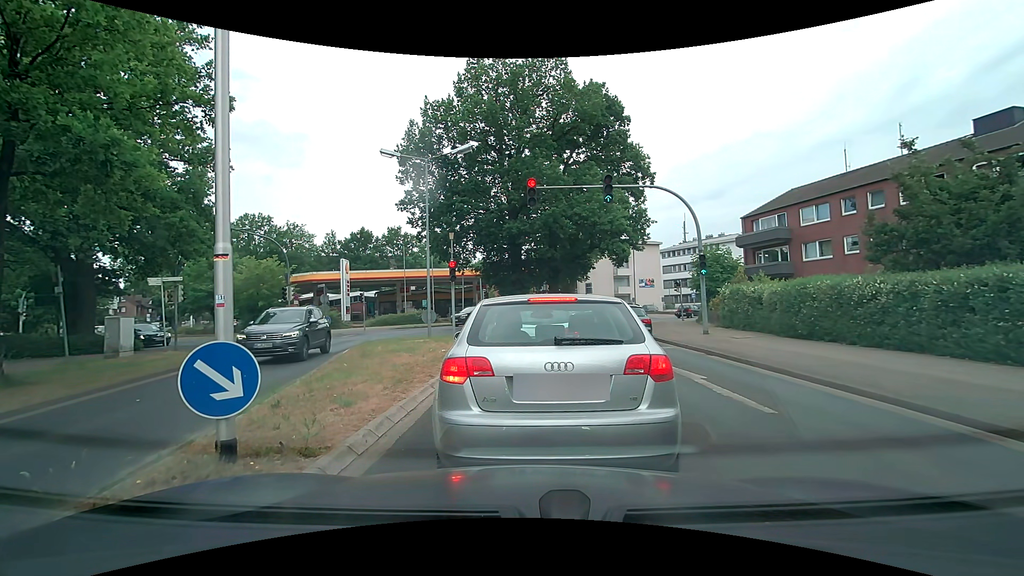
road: tertiary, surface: asphalt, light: Day
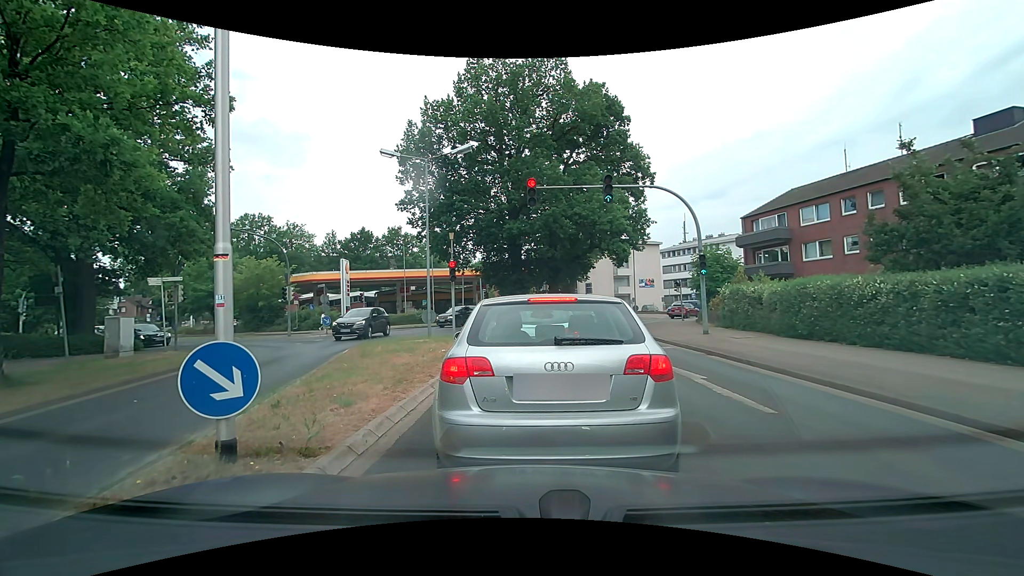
(0.0, 0.0) m; 0°
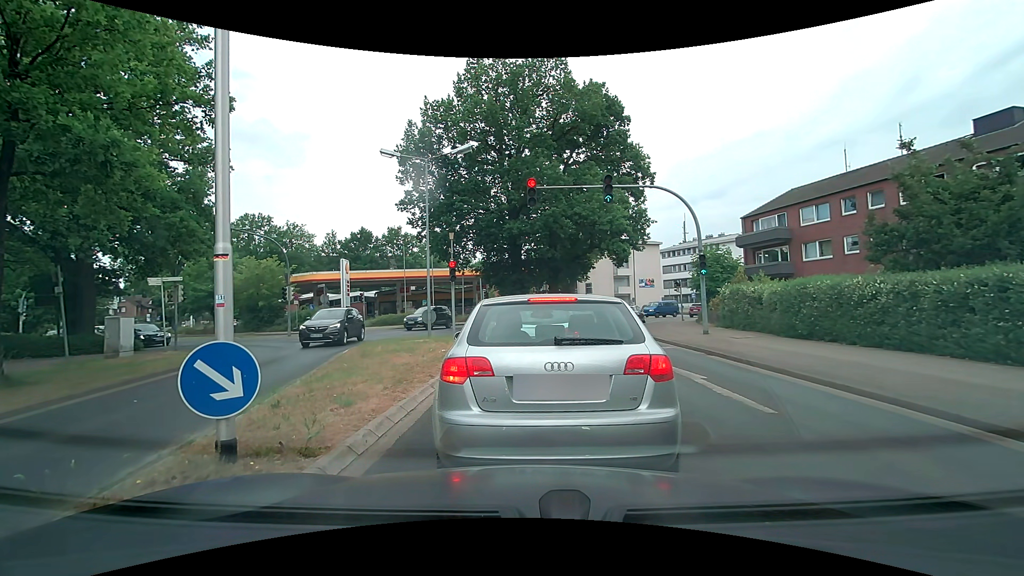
(0.0, 0.0) m; 0°
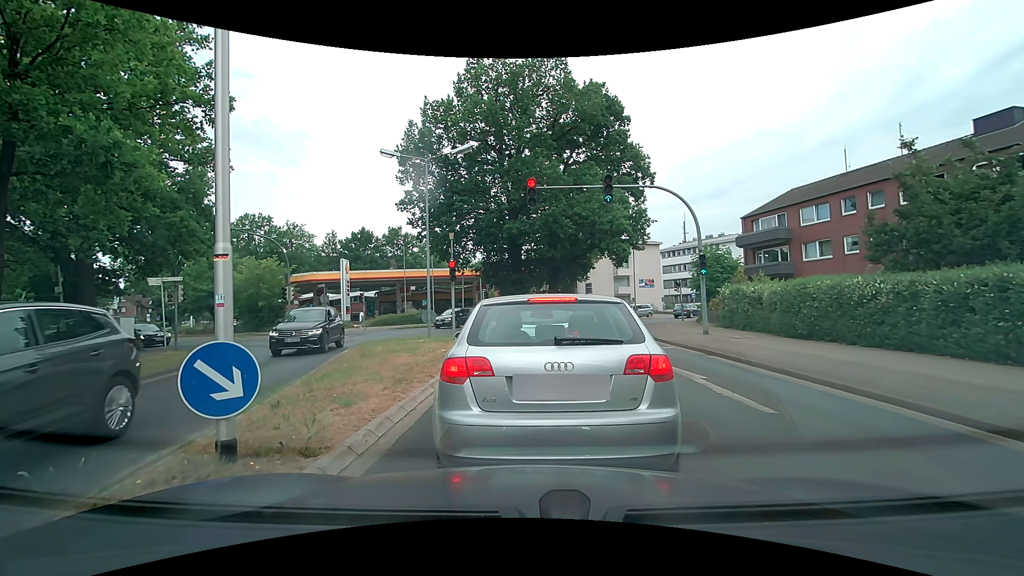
(0.0, 0.0) m; 0°
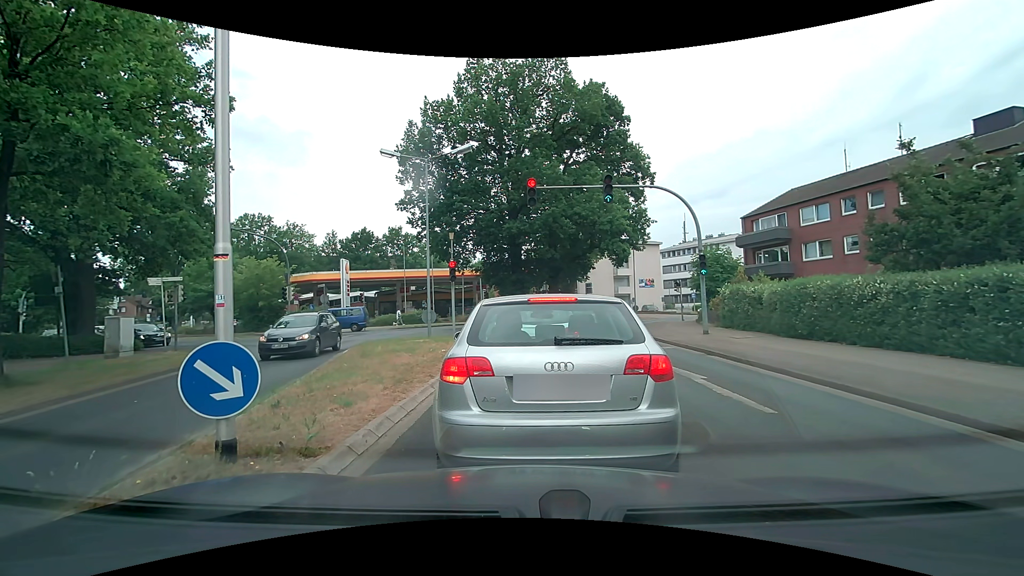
(0.0, 0.0) m; 0°
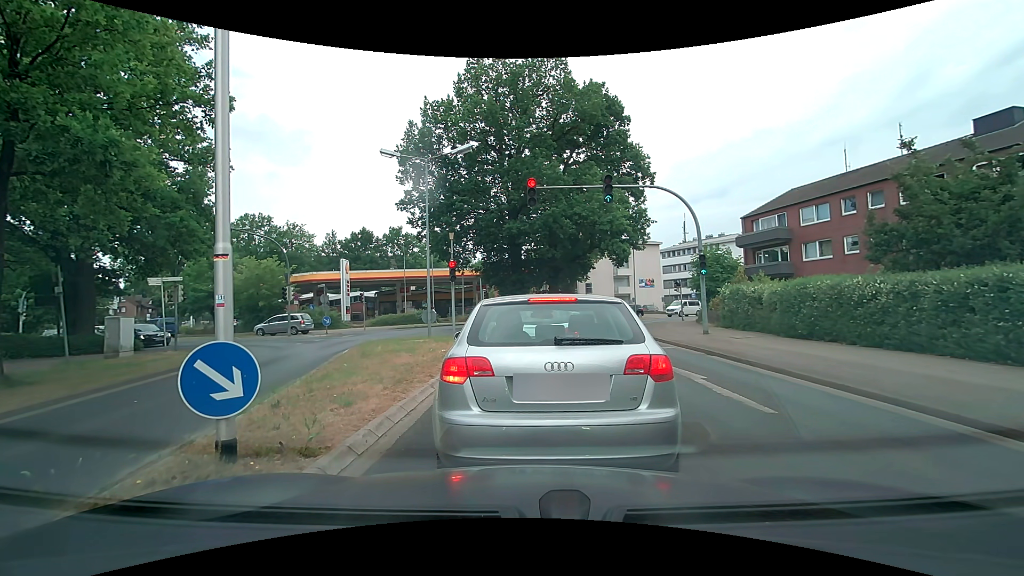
(0.0, 0.0) m; 0°
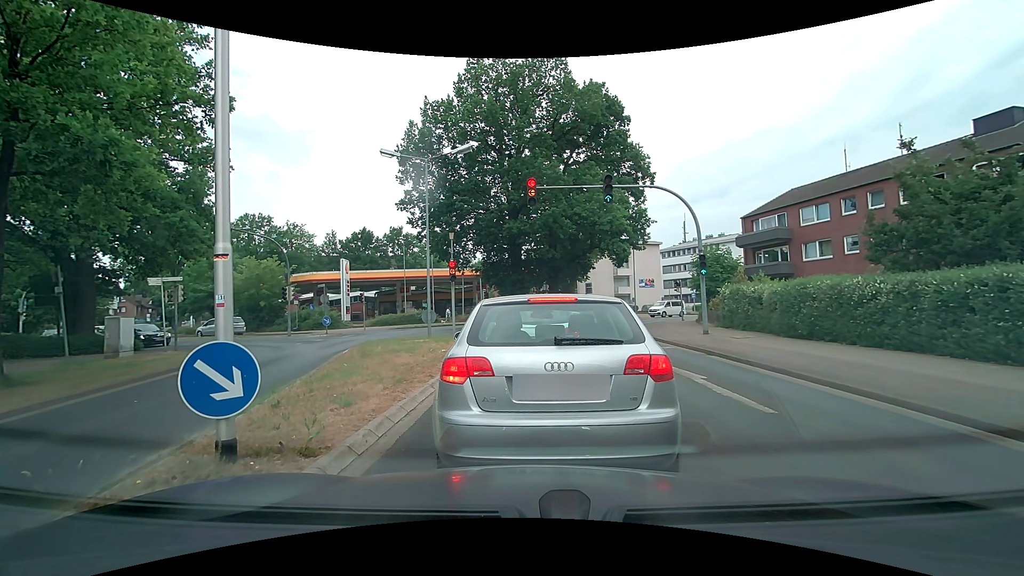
(0.0, 0.0) m; 0°
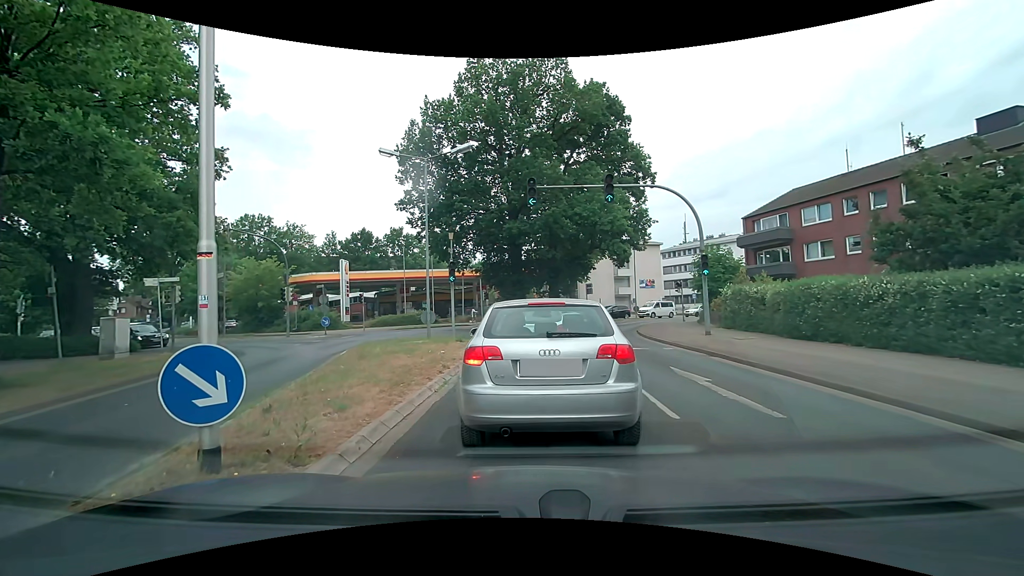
(0.0, +0.2) m; 0°
